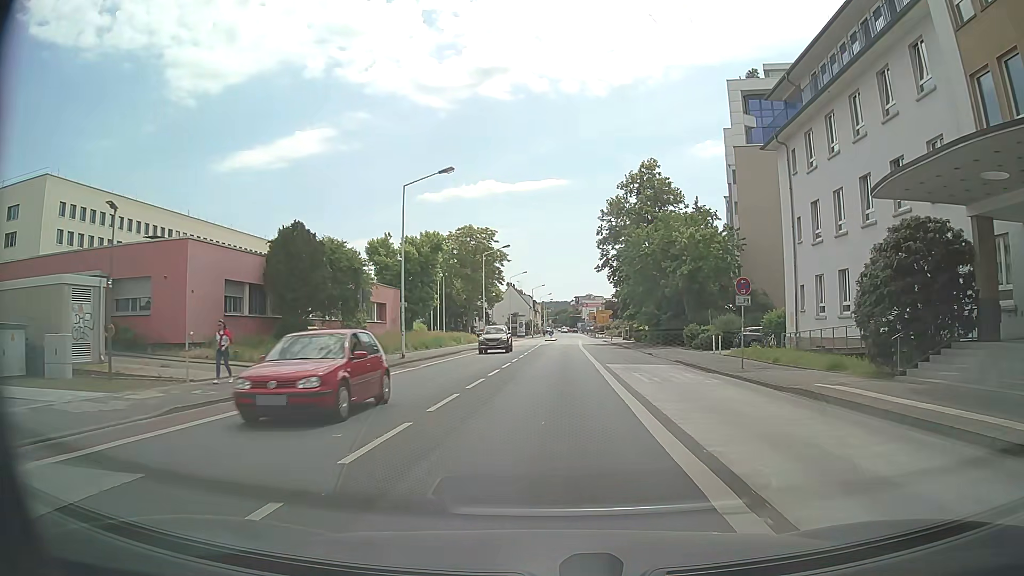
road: secondary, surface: asphalt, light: Day
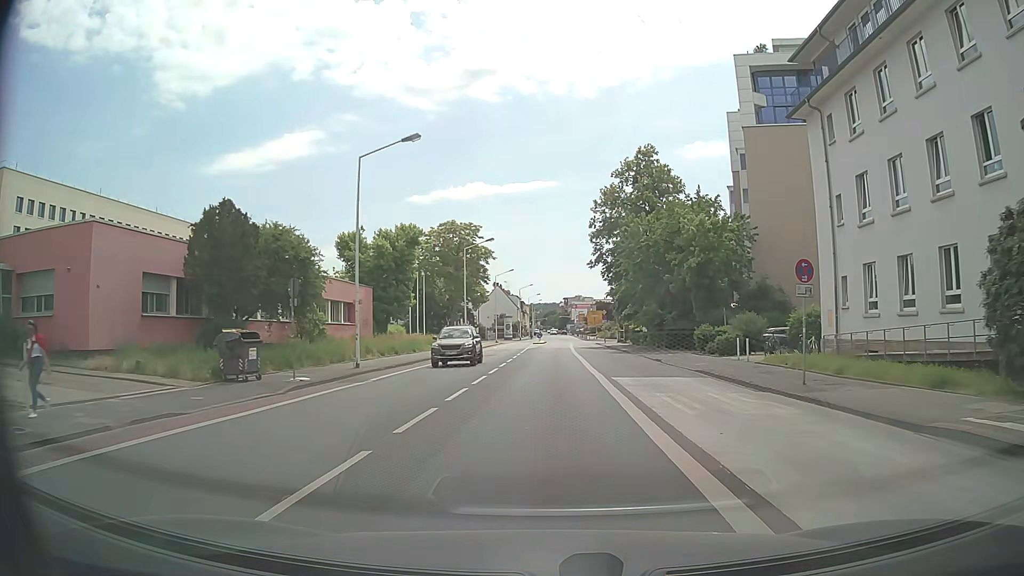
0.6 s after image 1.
(+0.1, +6.5) m; +1°
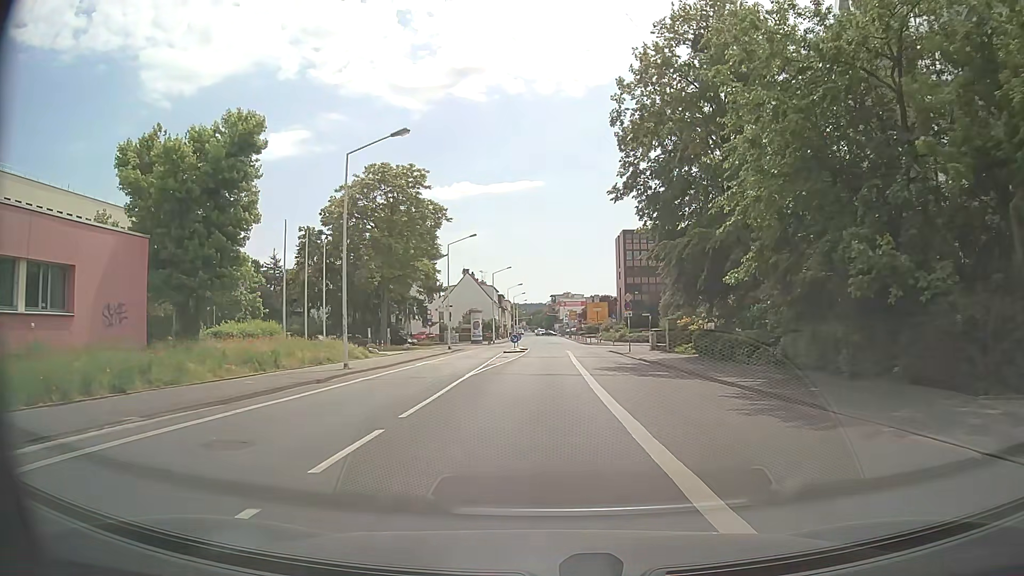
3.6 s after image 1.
(+0.7, +33.7) m; +1°
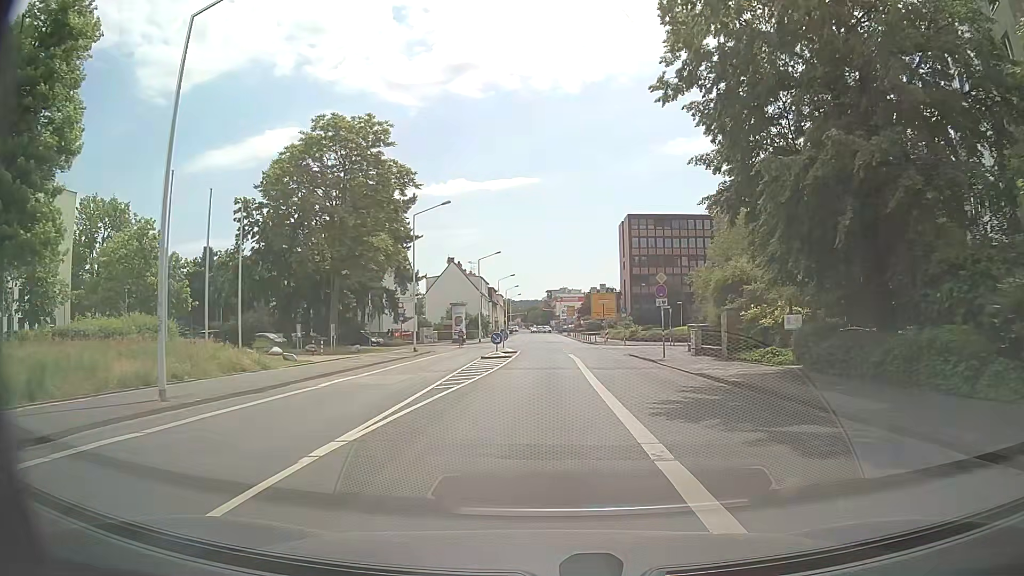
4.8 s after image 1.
(+0.1, +14.0) m; 0°
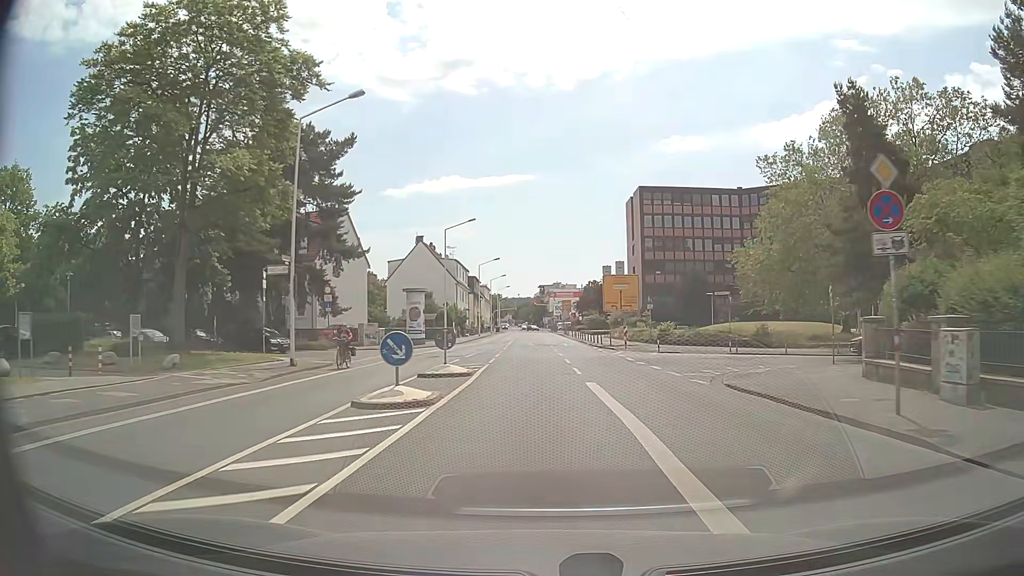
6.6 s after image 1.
(+0.1, +21.1) m; +1°
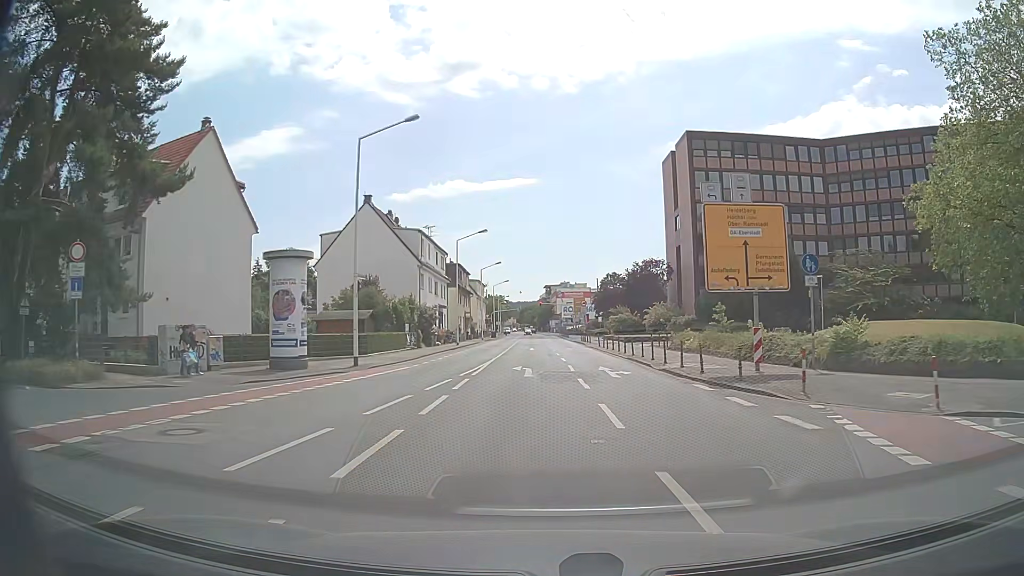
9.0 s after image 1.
(-0.4, +28.0) m; -1°
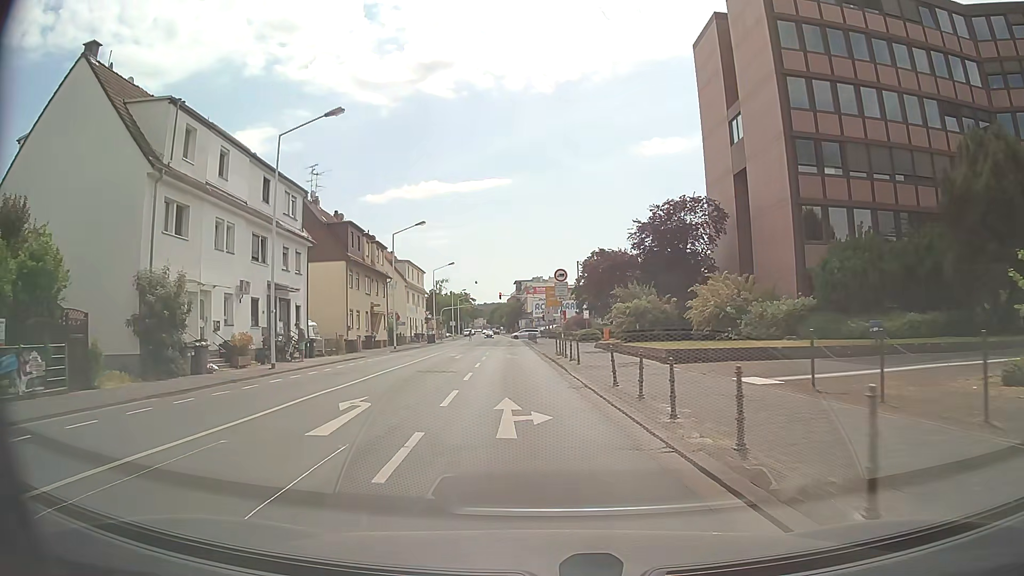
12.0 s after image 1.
(+1.7, +33.6) m; +2°
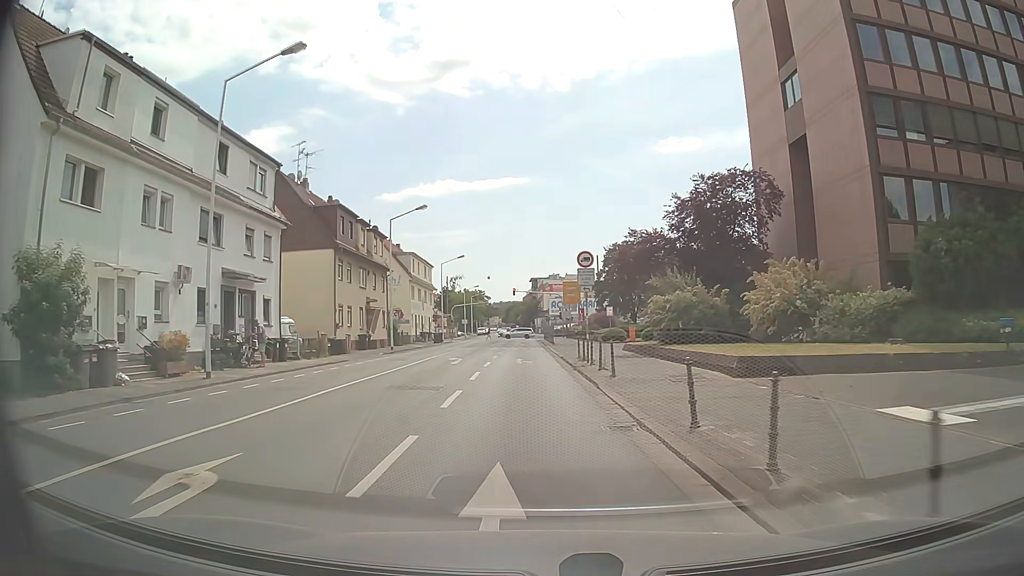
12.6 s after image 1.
(-0.1, +6.5) m; -2°
(0, +10) (0, +20) (0, +30) (-1, +40) (-1, +50) (-1, +60) (-1, +70) (-2, +80) (-2, +90) (-2, +100) m
